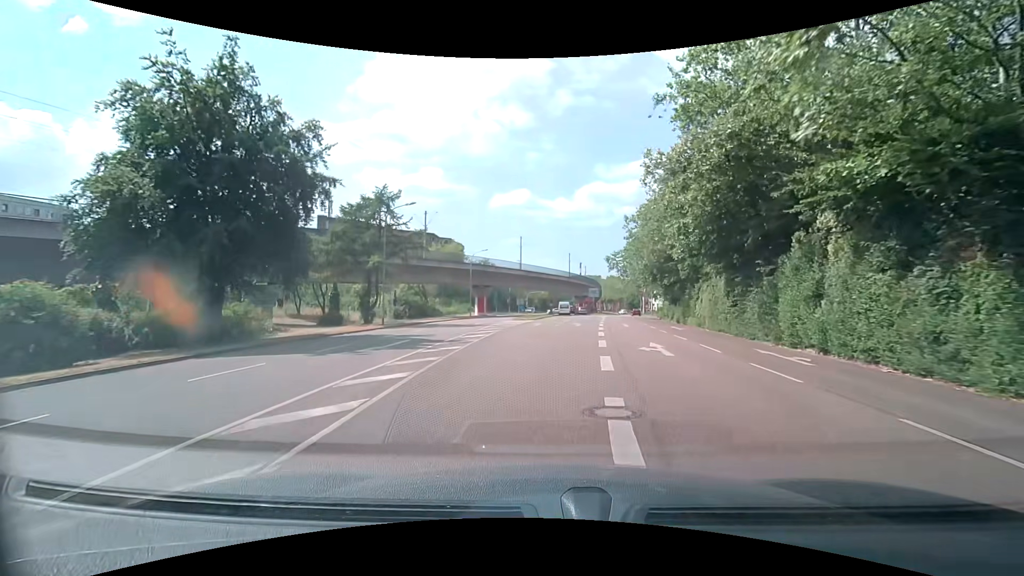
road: tertiary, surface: asphalt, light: Day
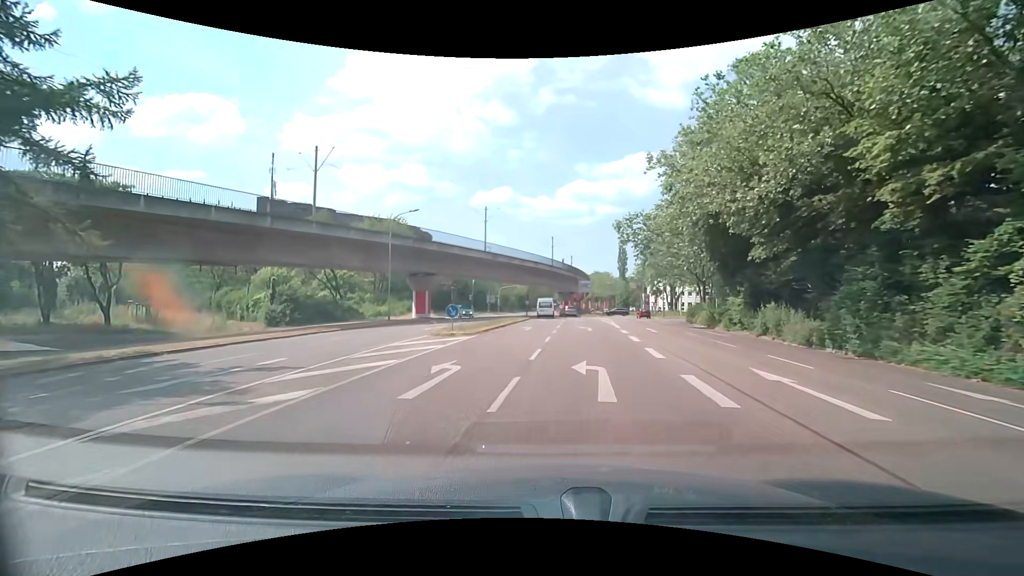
(+1.5, +27.1) m; +3°
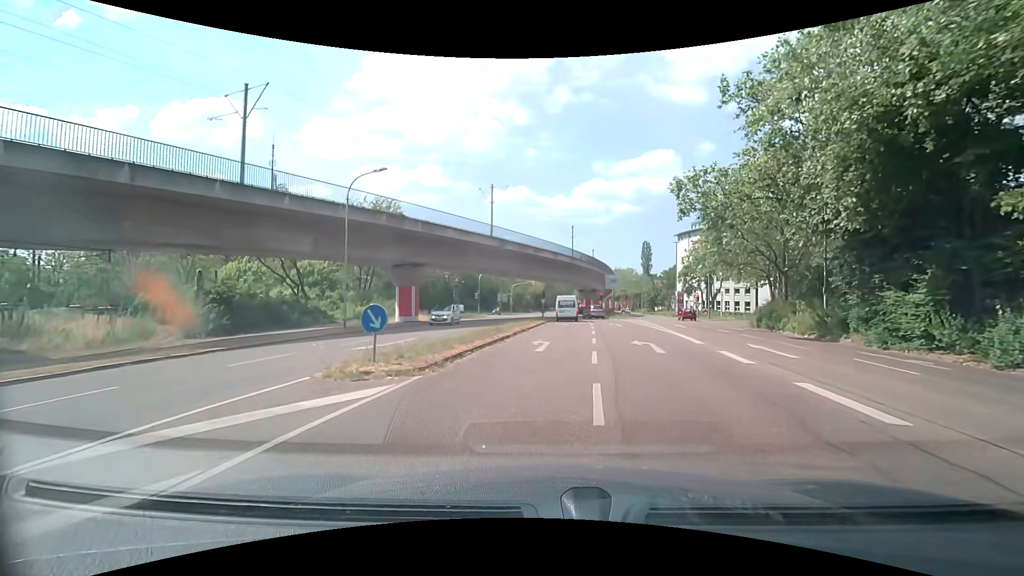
(-0.2, +12.5) m; -2°
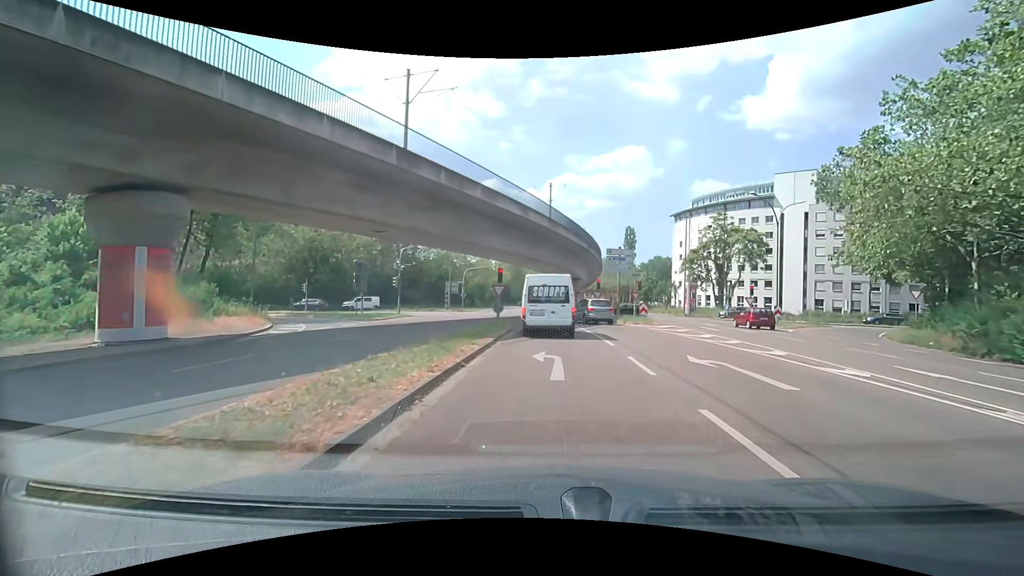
(+0.7, +25.6) m; +4°
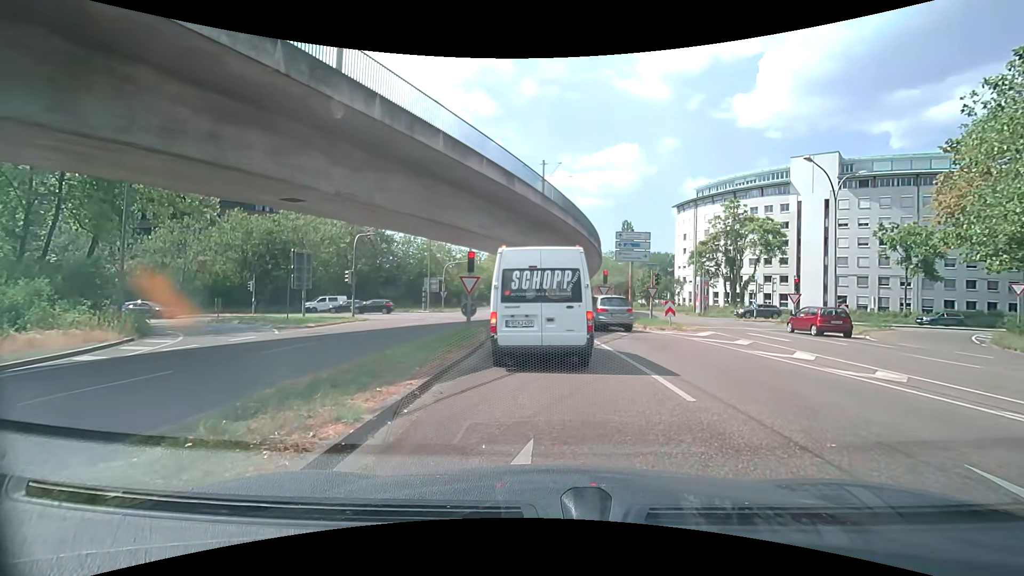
(0.0, +8.1) m; +1°
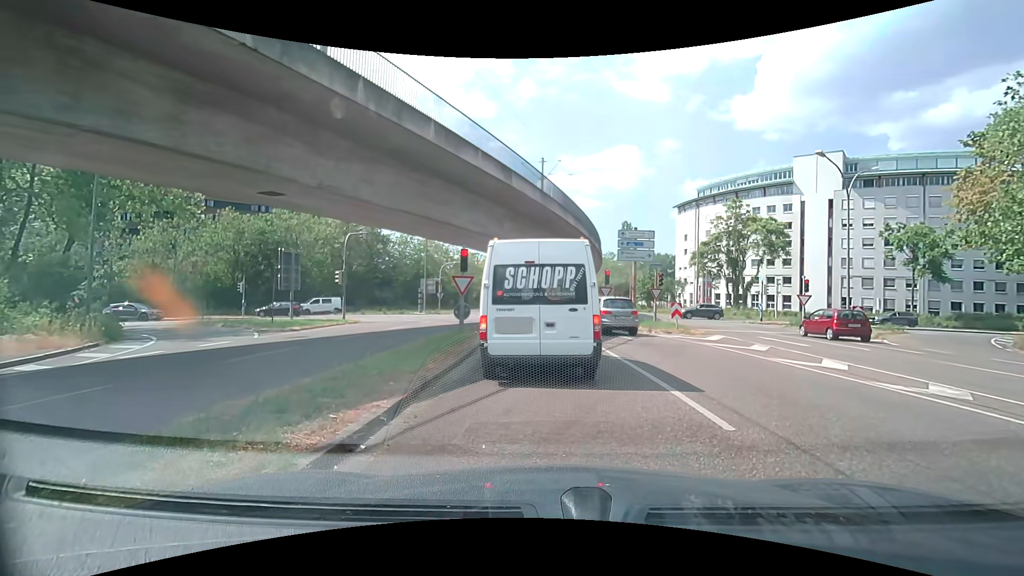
(0.0, +1.3) m; 0°
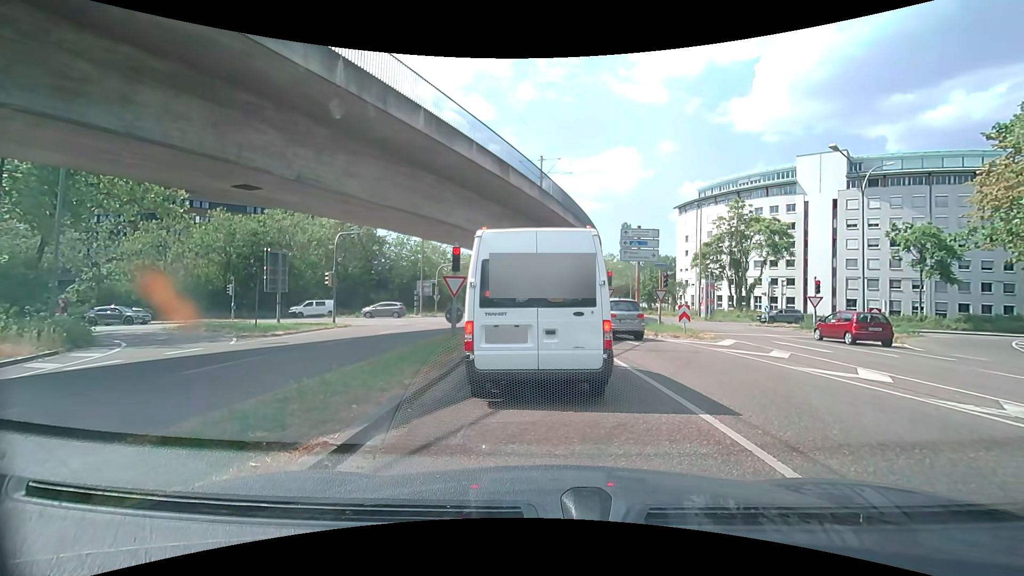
(0.0, +1.3) m; -1°
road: secondary_link
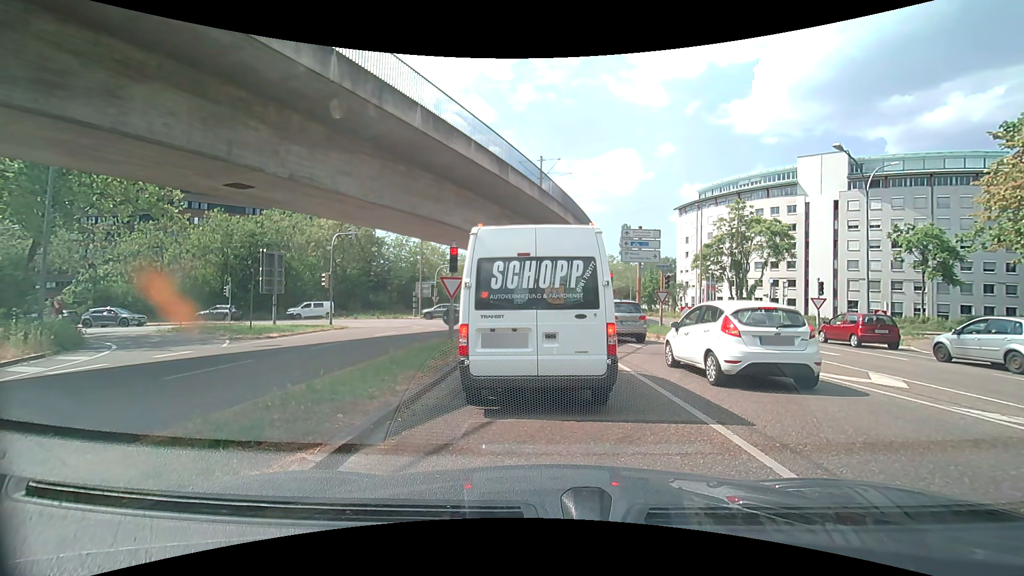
(0.0, +0.5) m; 0°
